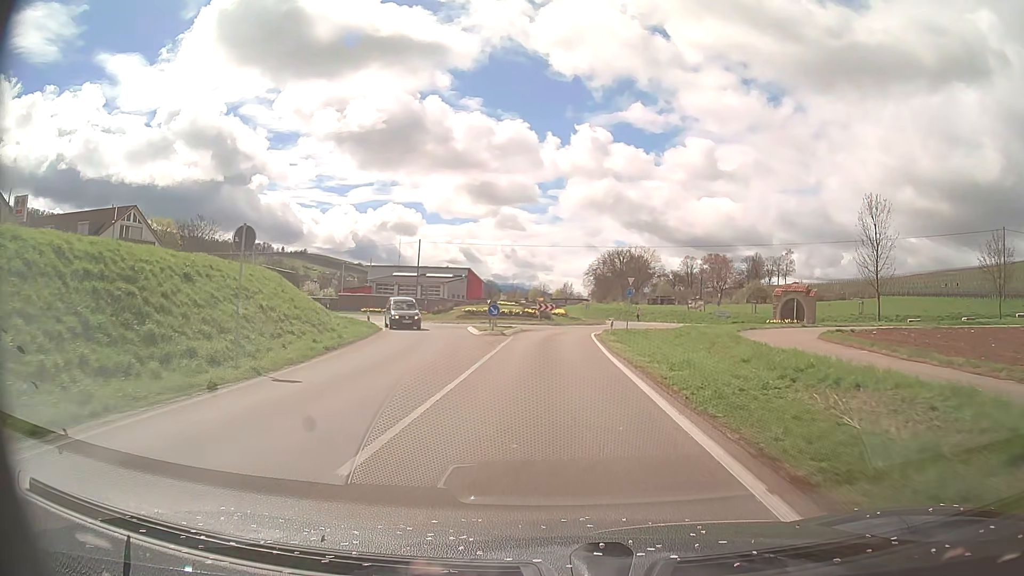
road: primary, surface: asphalt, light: Day
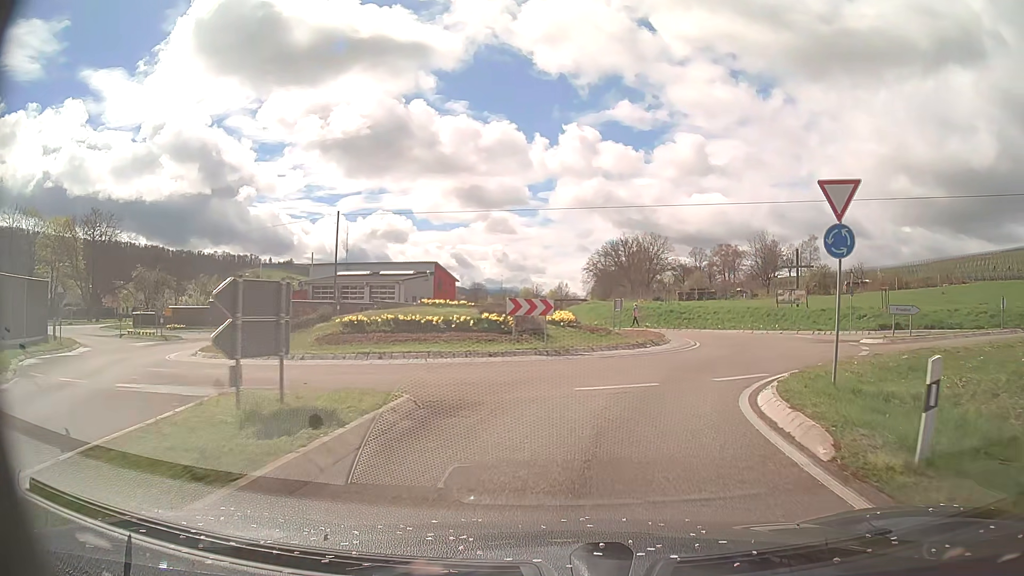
(-0.1, +31.3) m; 0°
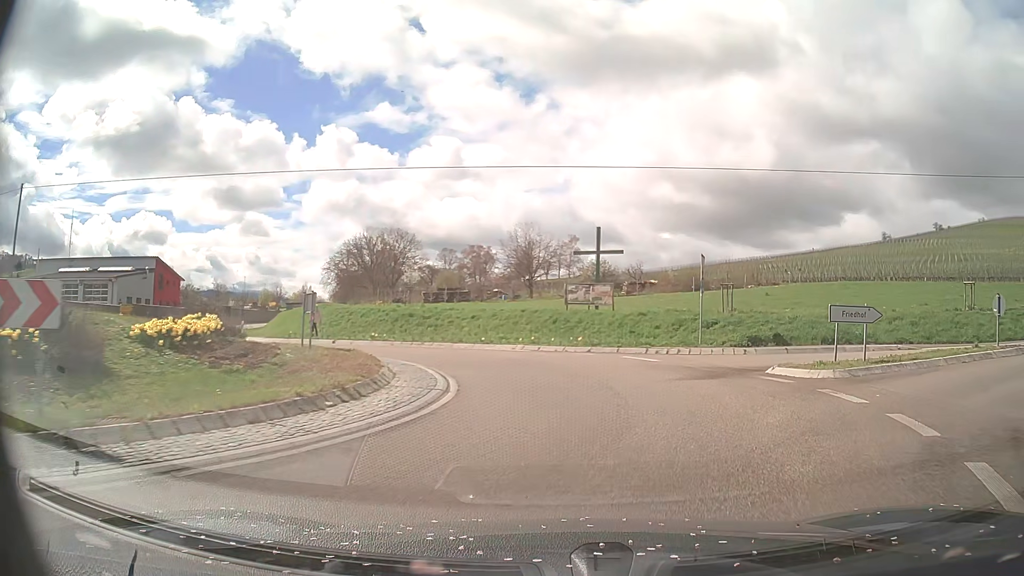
(+2.1, +13.9) m; +22°
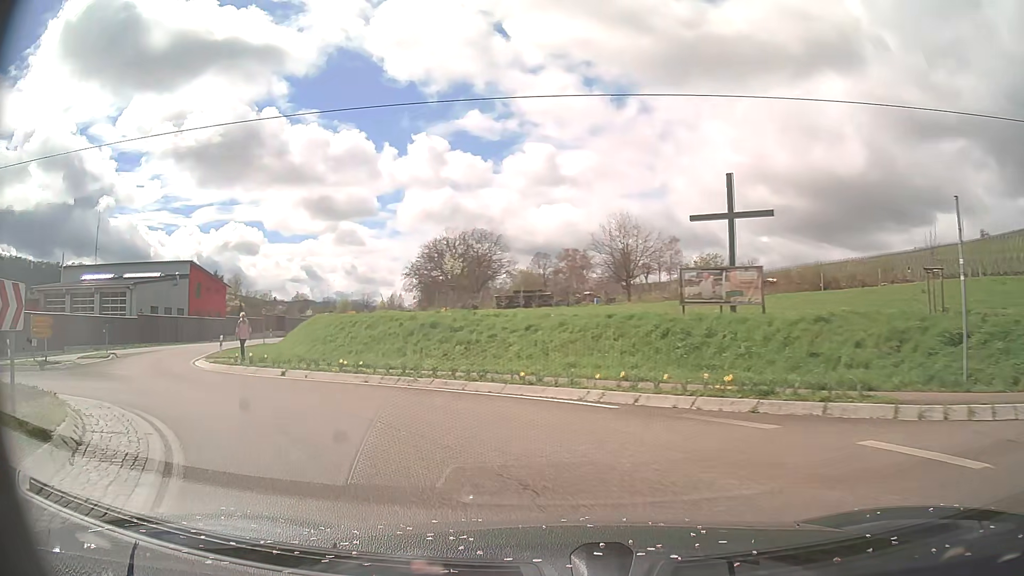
(0.0, +12.9) m; -8°
(-3, +10) (-10, +17) (-16, +24) (-21, +33) (-24, +42) (-26, +52) (-27, +62) (-28, +72) (-29, +82) (-30, +92) m
